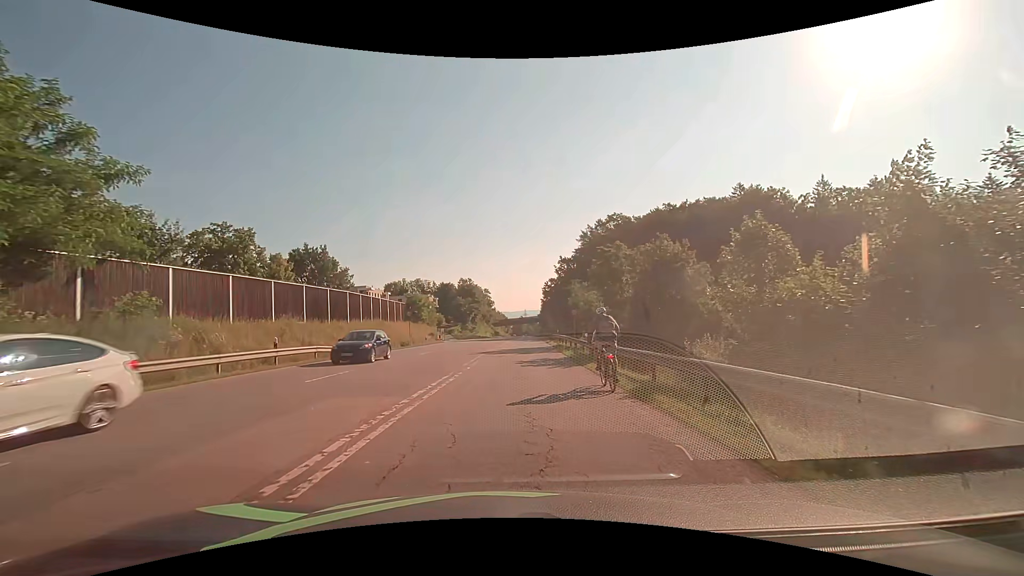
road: secondary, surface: asphalt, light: Day
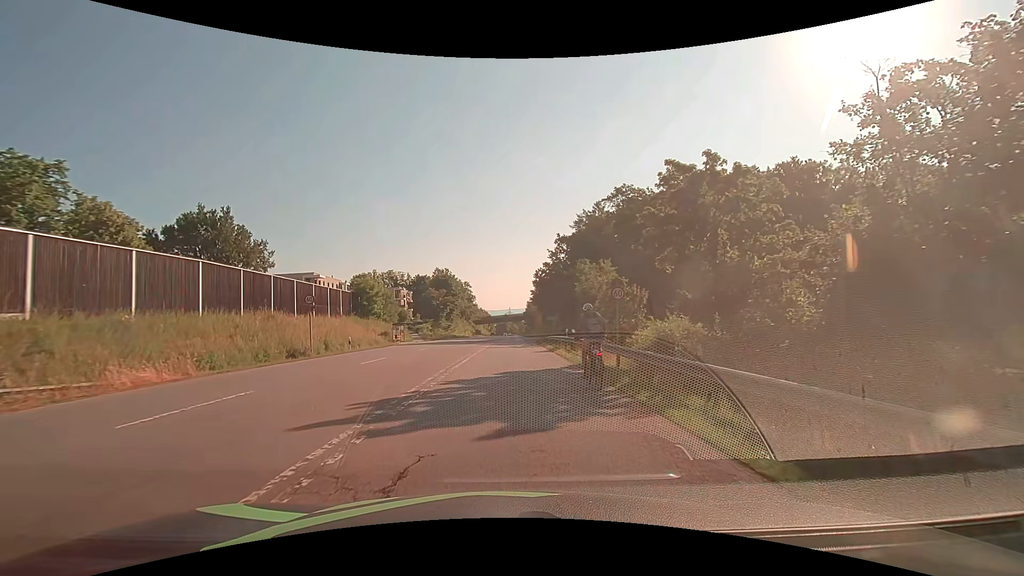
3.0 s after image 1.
(+0.3, +20.9) m; +1°
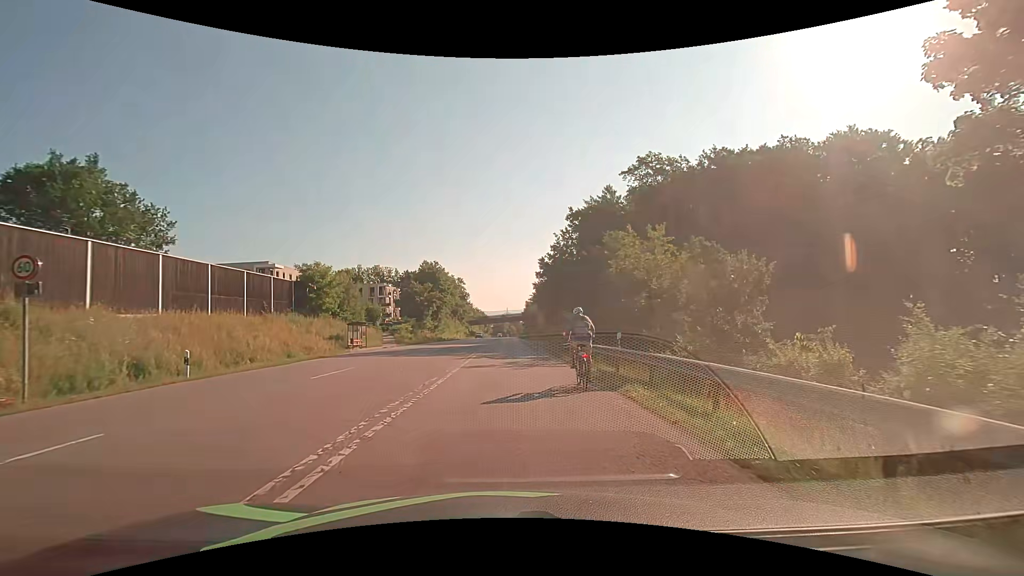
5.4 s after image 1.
(+0.1, +16.3) m; +1°
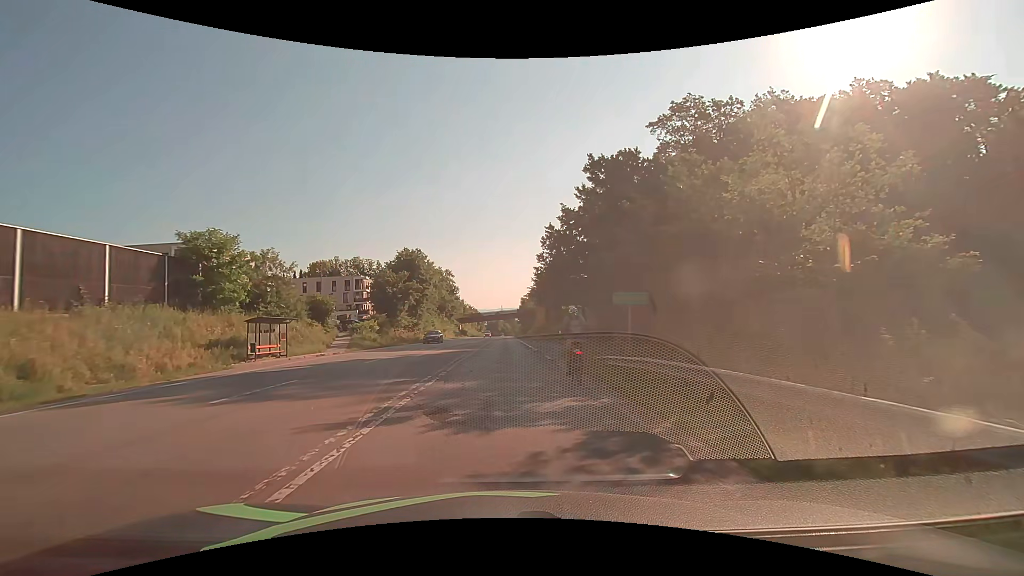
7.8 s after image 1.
(0.0, +16.4) m; 0°
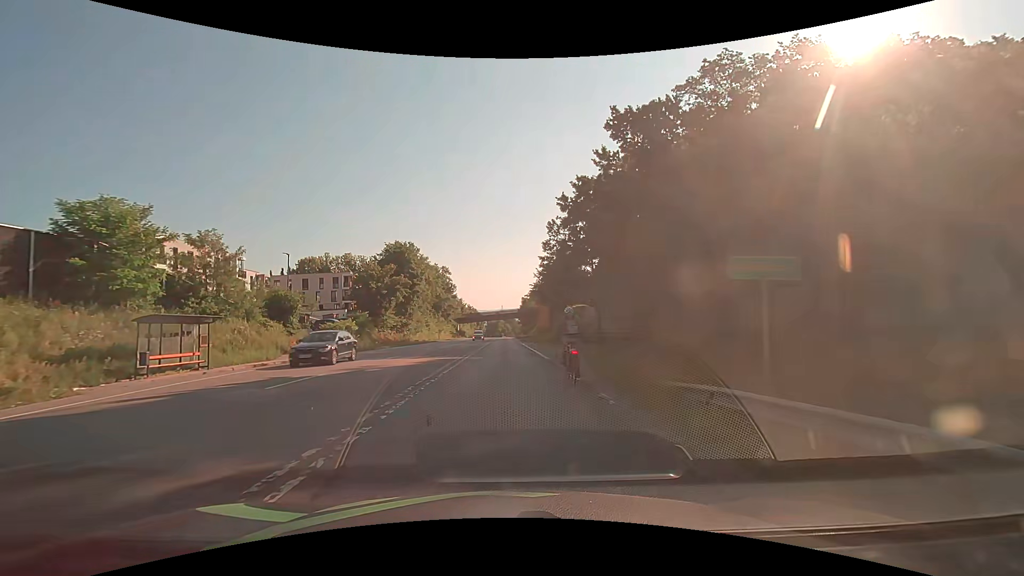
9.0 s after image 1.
(0.0, +8.5) m; 0°
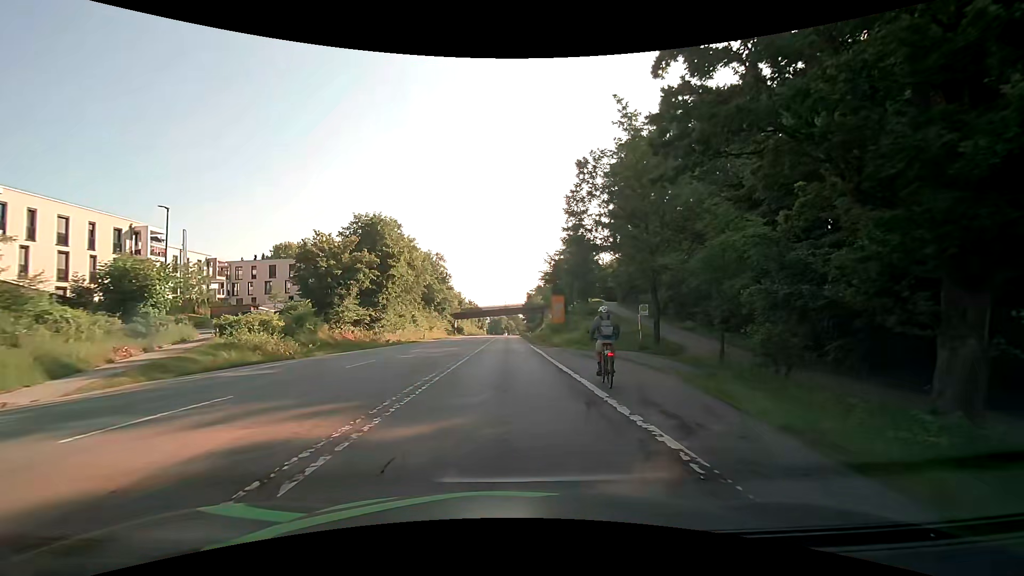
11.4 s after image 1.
(0.0, +17.5) m; 0°
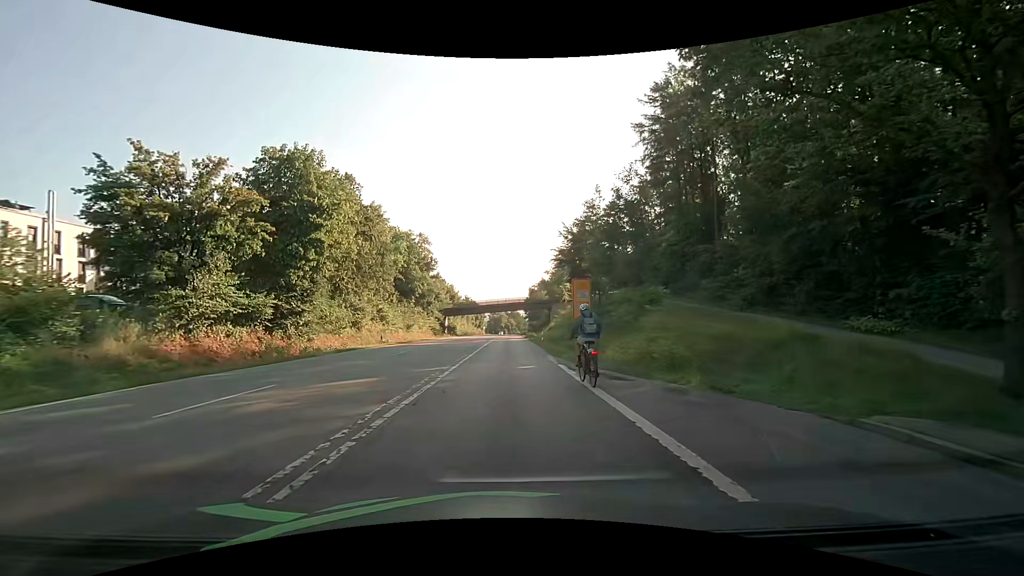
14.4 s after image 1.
(0.0, +21.6) m; 0°
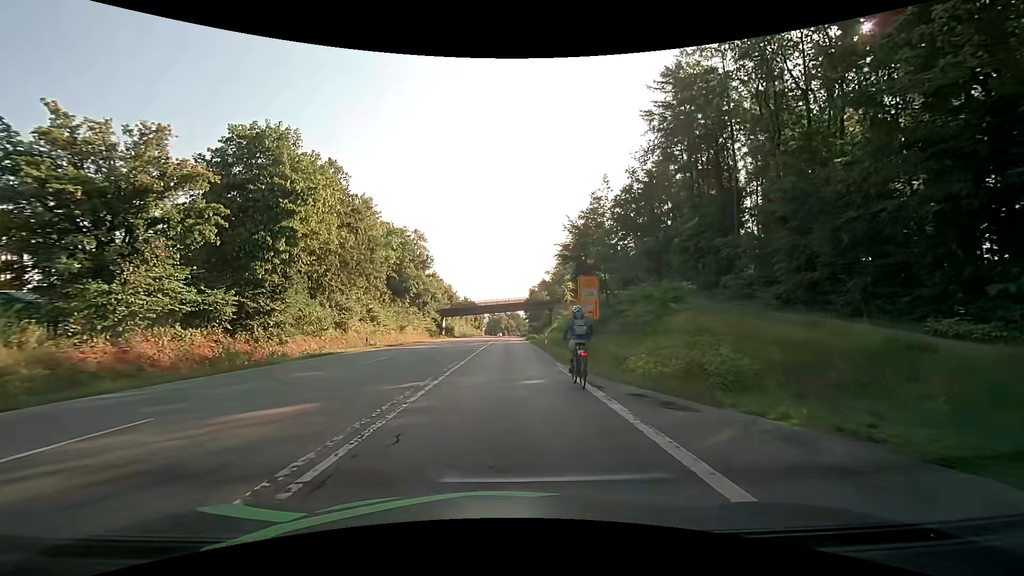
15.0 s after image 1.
(0.0, +4.3) m; 0°
(0, +10) (0, +20) (0, +30) (0, +40) (0, +50) (0, +60) (0, +70) (0, +80) (0, +90) (0, +100) m
